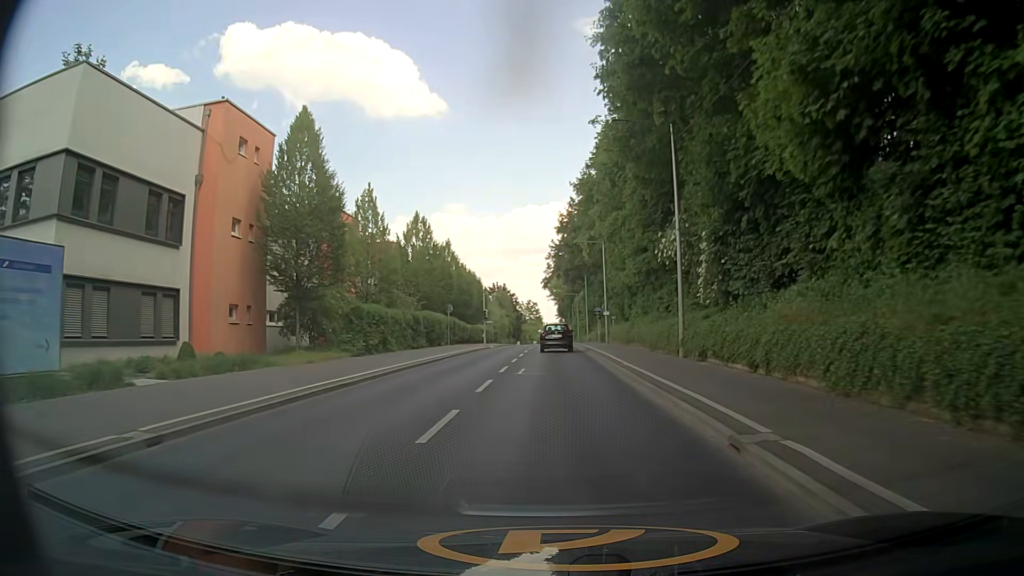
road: secondary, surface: asphalt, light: Day
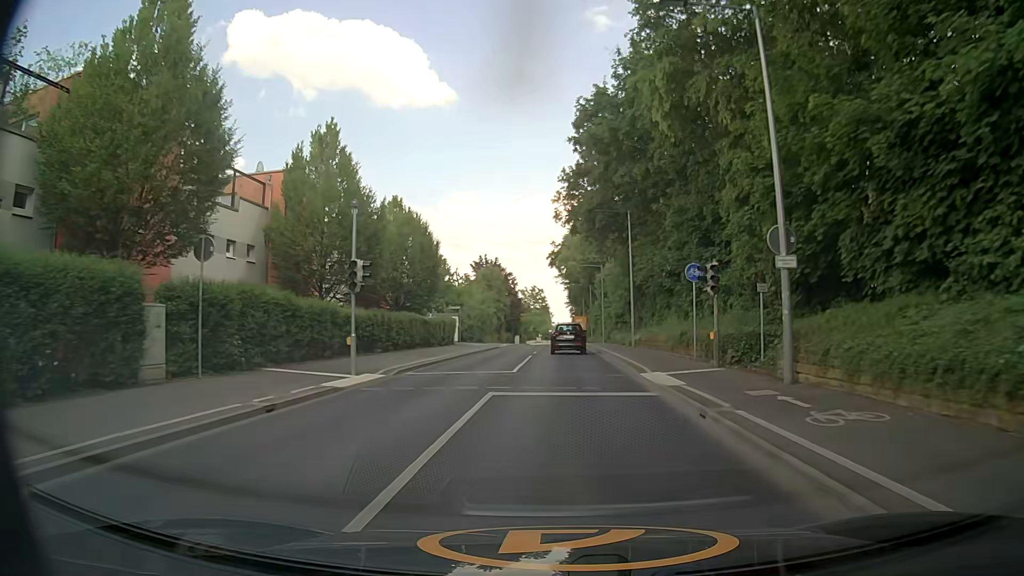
(-0.1, +40.0) m; -1°
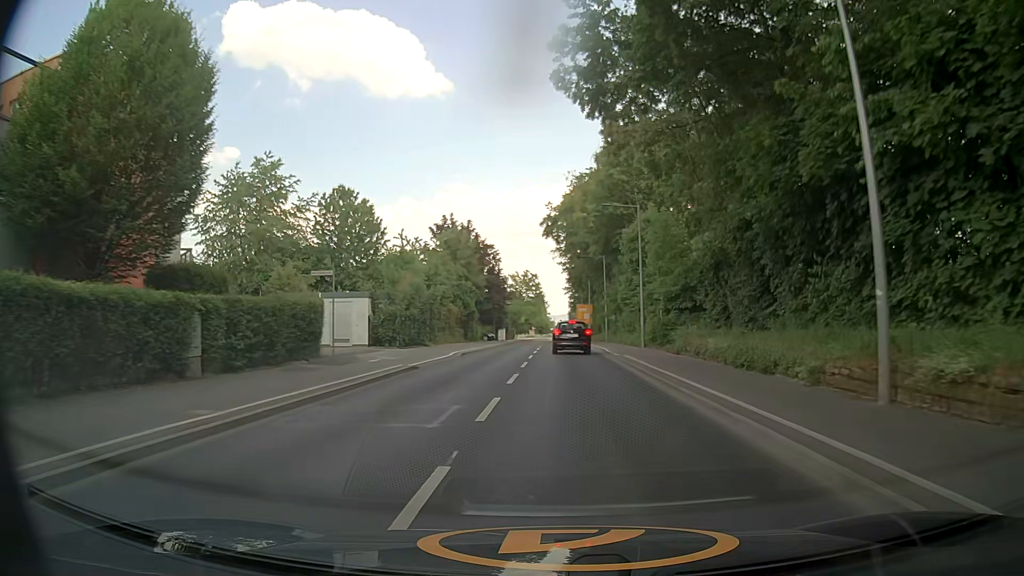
(+0.1, +31.7) m; +1°
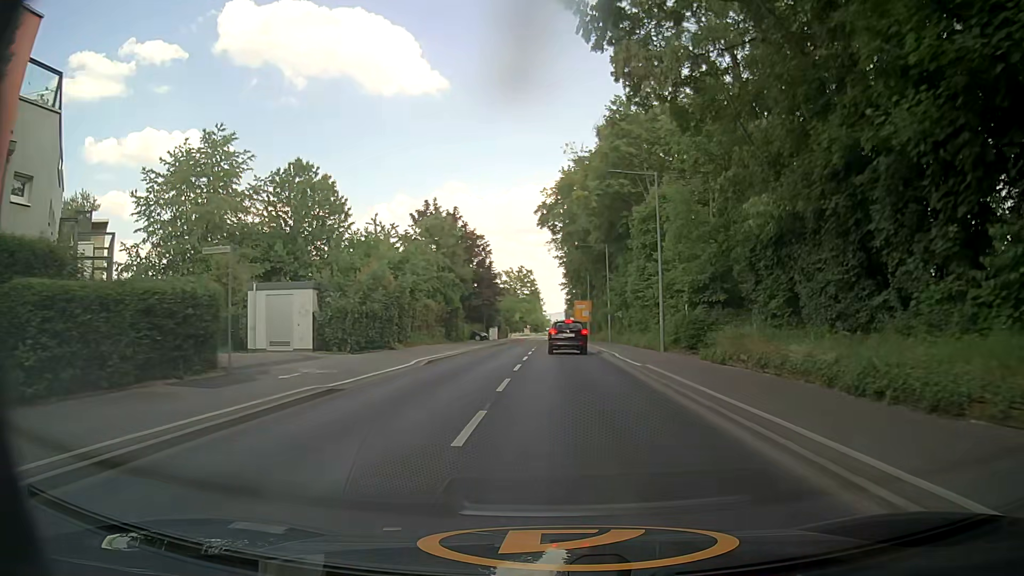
(0.0, +7.8) m; 0°
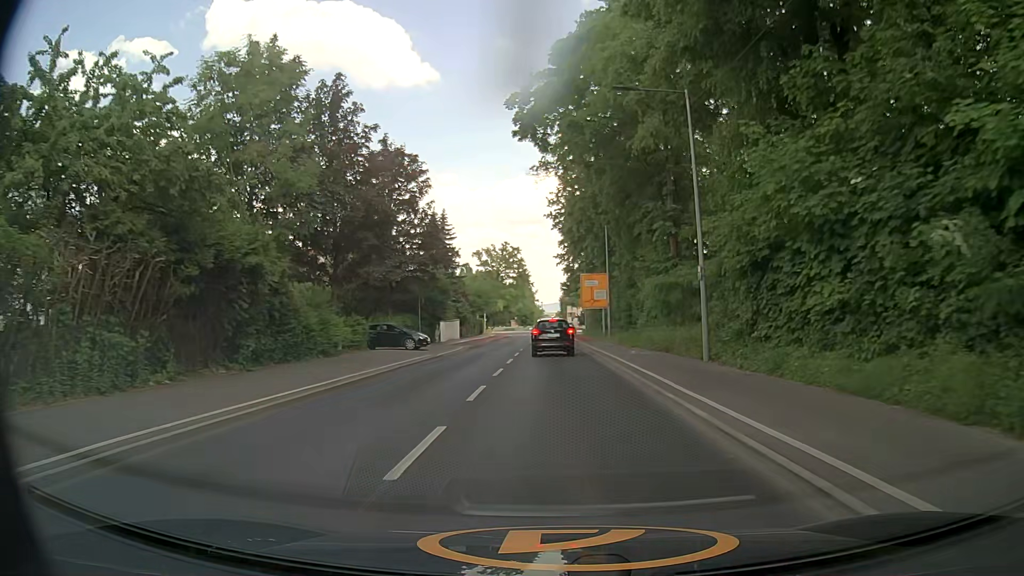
(+0.6, +37.3) m; +1°
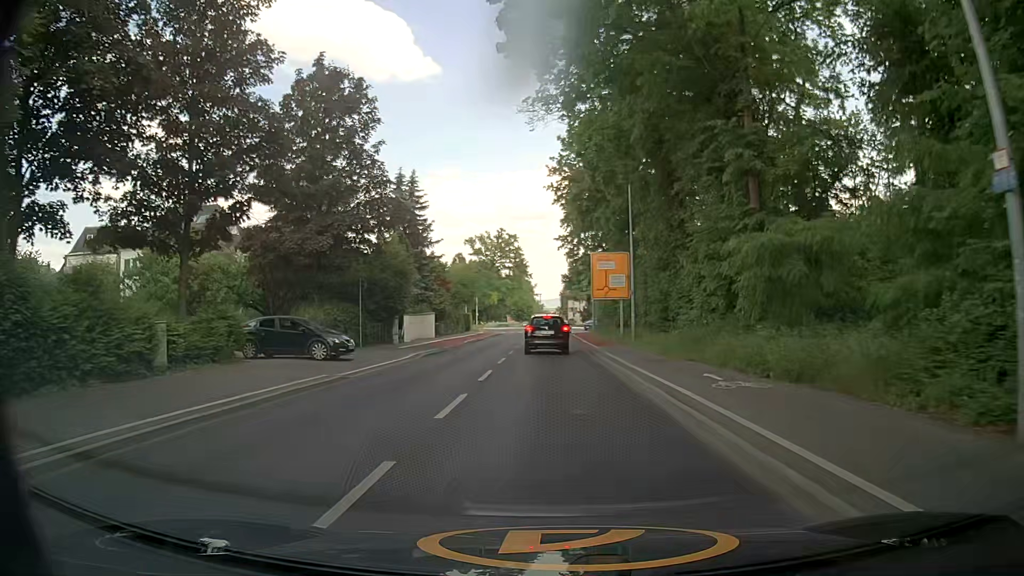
(+0.1, +14.2) m; 0°
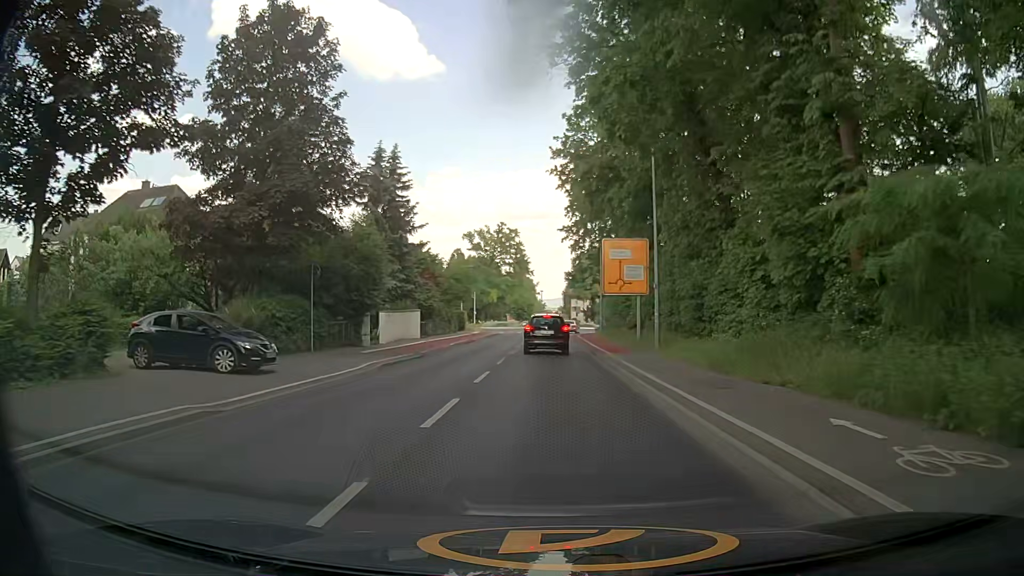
(0.0, +6.8) m; -2°
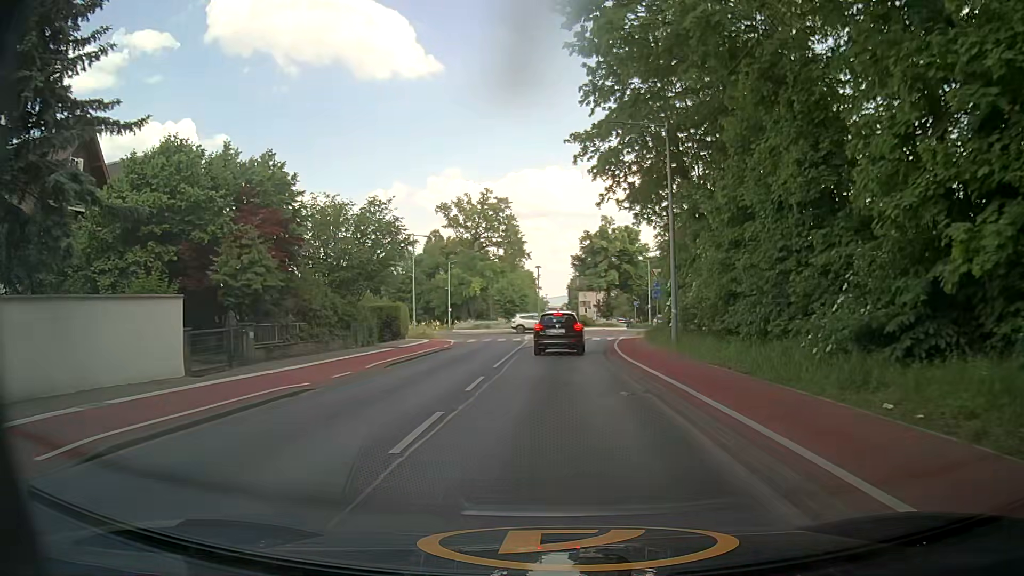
(+0.8, +31.6) m; +2°
(0, +10) (0, +20) (0, +30) (+1, +40) (+2, +50) (+6, +59) (+10, +68) (+9, +78) (+4, +86) (+1, +96) m
